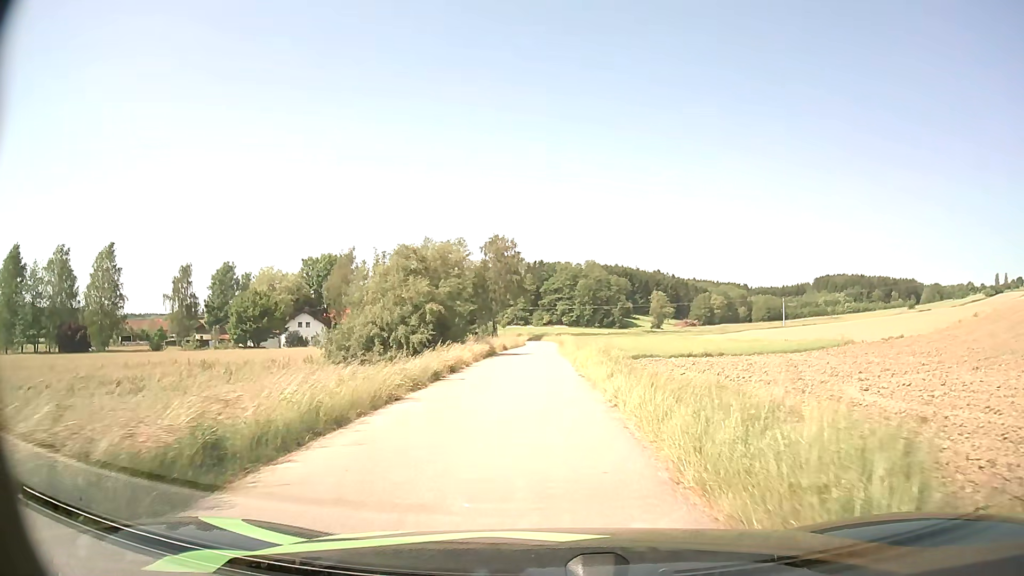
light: Day
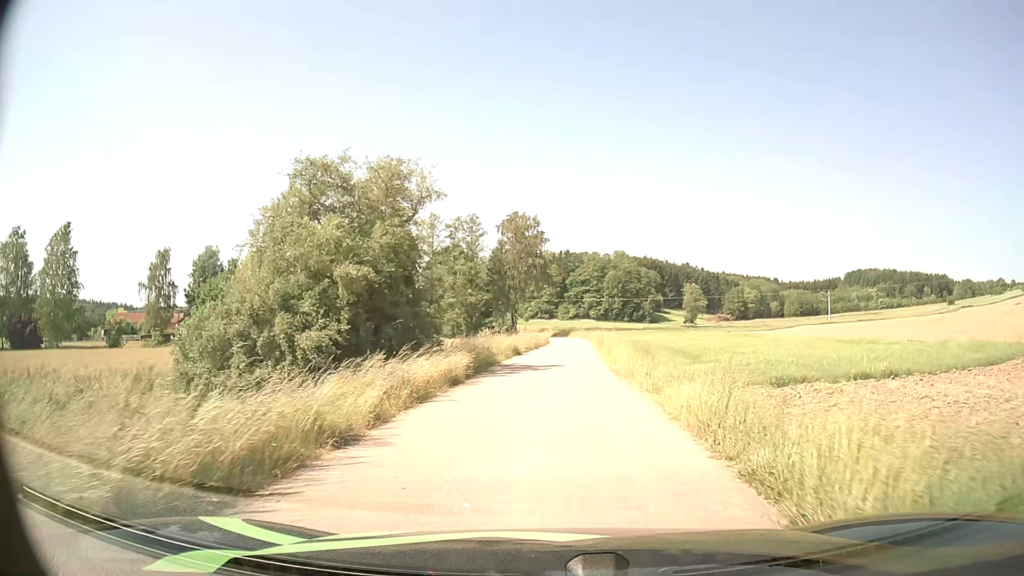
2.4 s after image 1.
(-0.5, +18.2) m; -2°
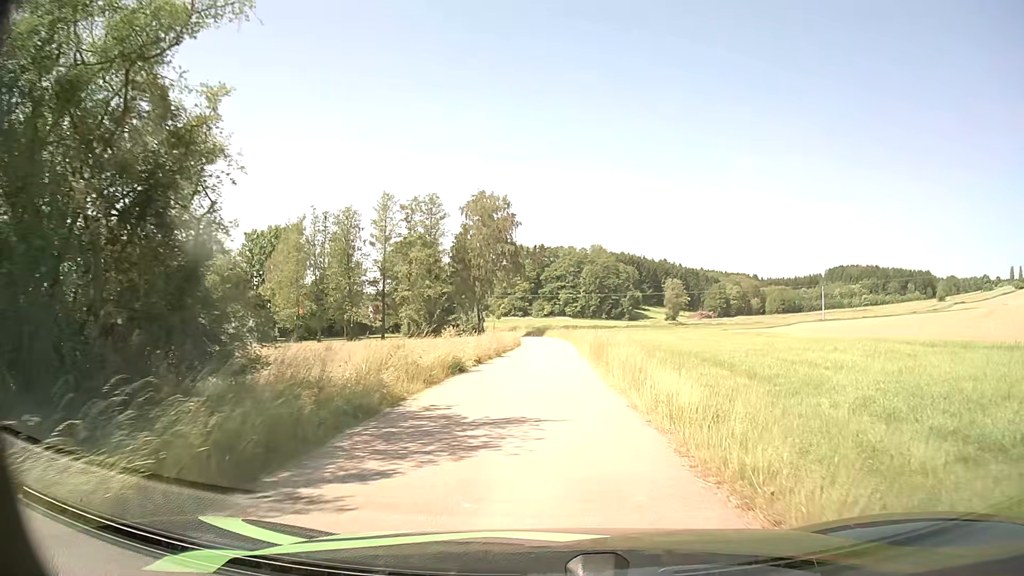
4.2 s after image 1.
(+0.3, +14.1) m; +2°
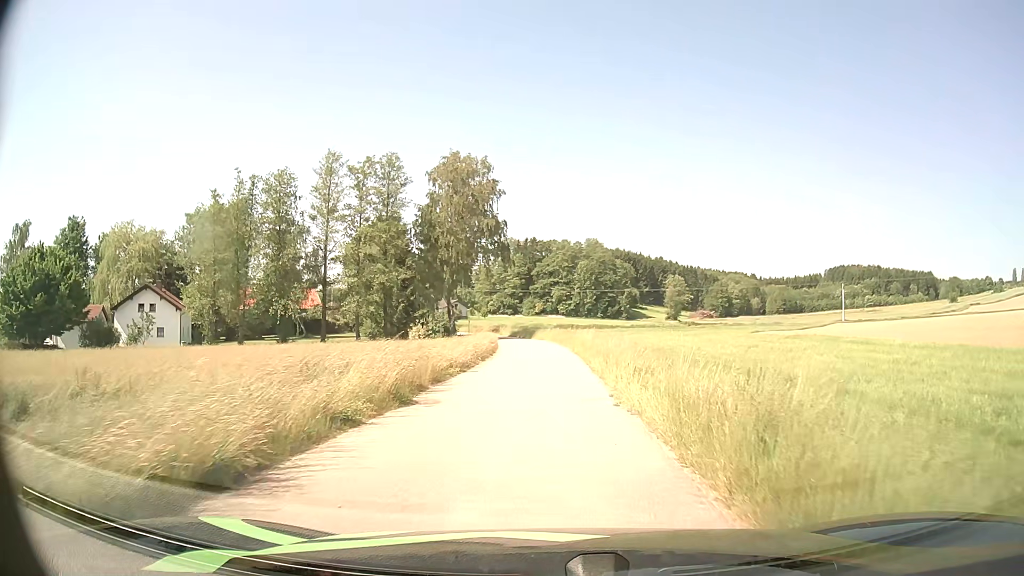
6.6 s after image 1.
(+0.1, +19.3) m; 0°
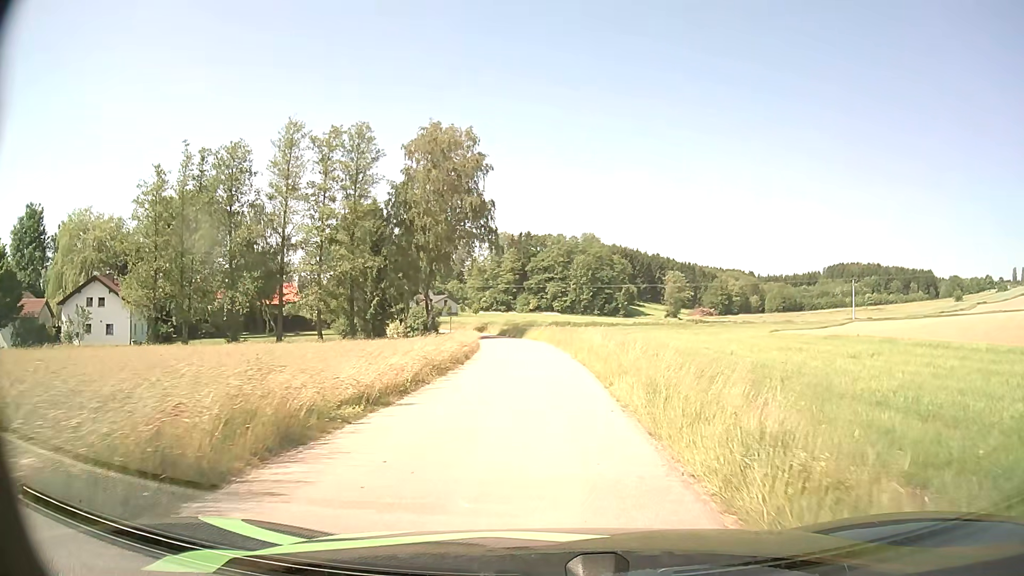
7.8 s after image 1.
(+0.1, +9.3) m; +1°
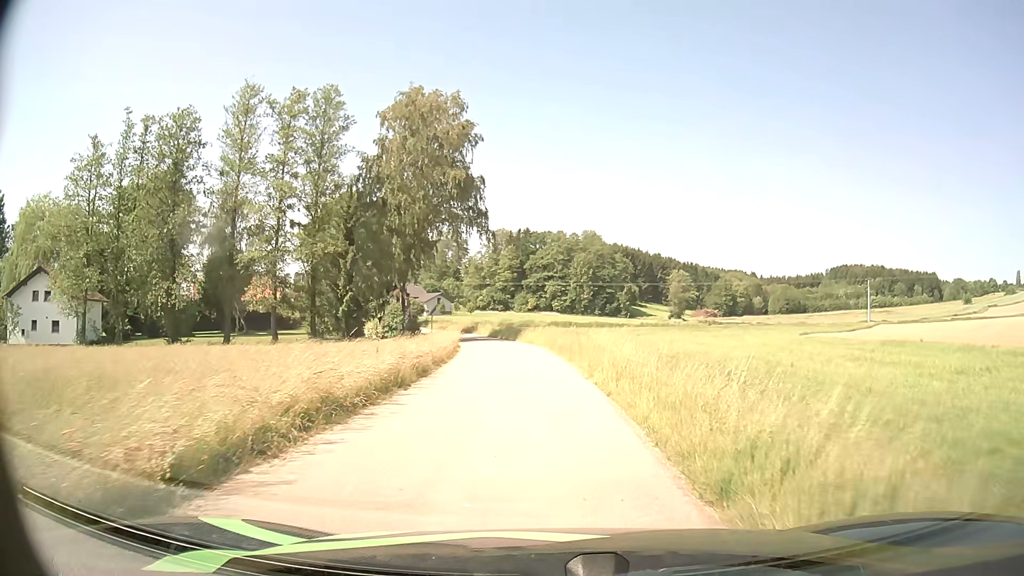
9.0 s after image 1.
(0.0, +9.0) m; 0°
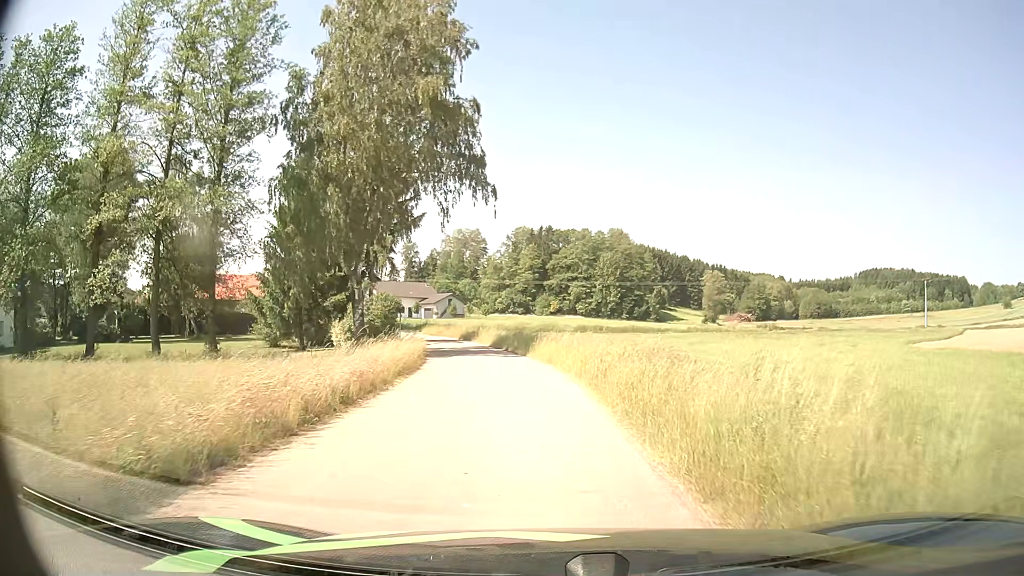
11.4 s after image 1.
(-0.2, +17.2) m; -2°
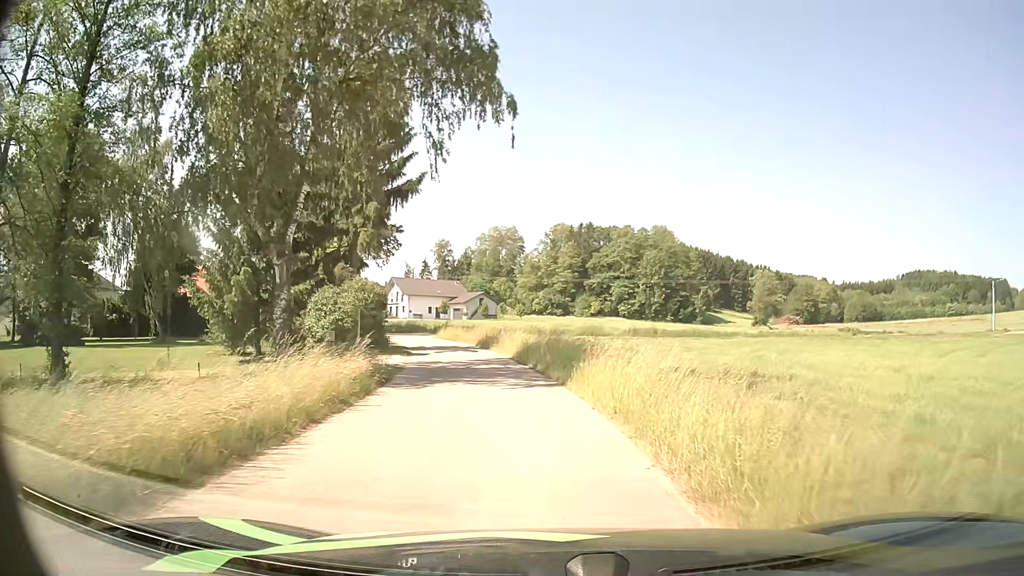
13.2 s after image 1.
(-0.2, +12.9) m; -3°
